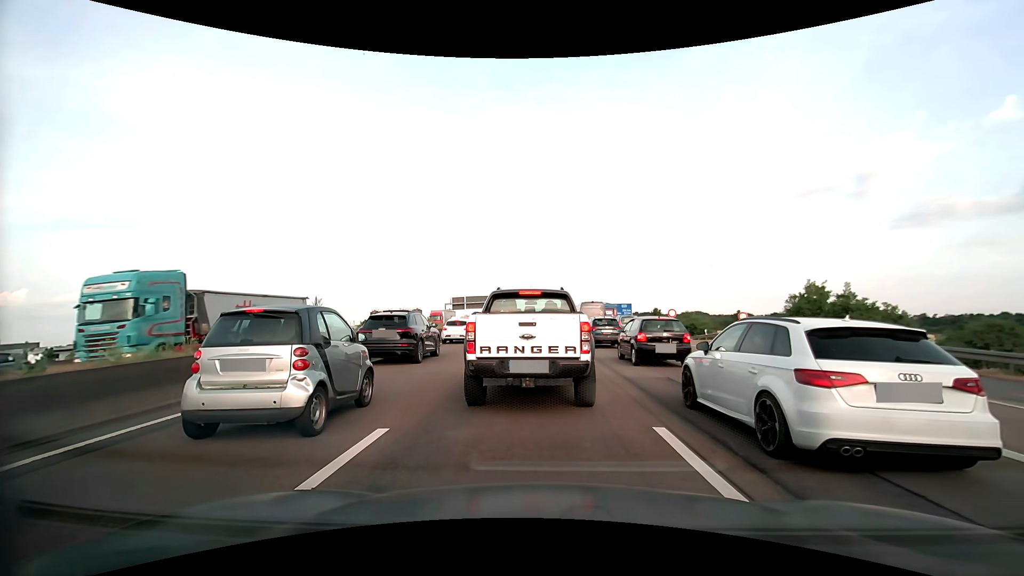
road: motorway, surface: asphalt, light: Day
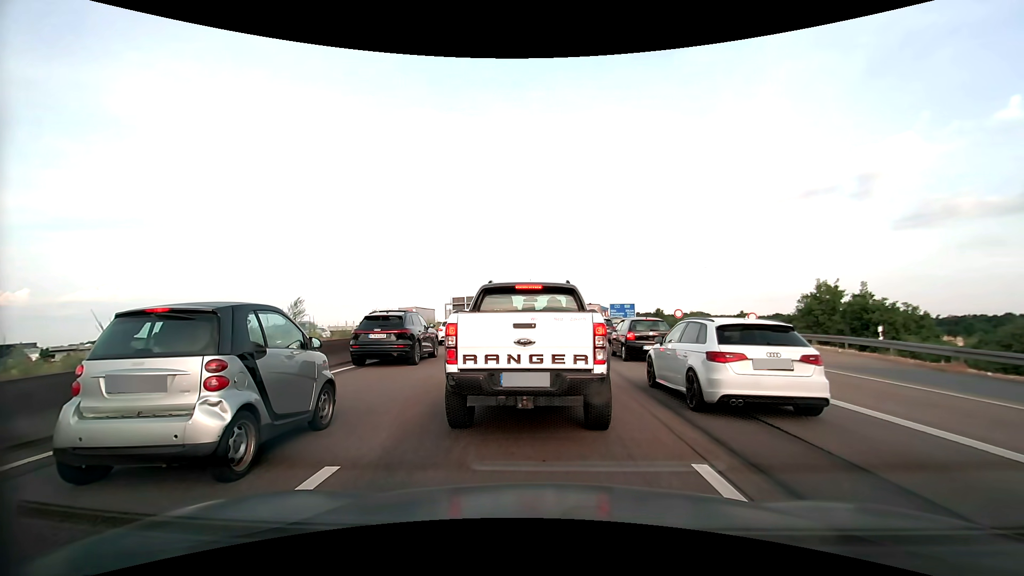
(0.0, +1.5) m; 0°
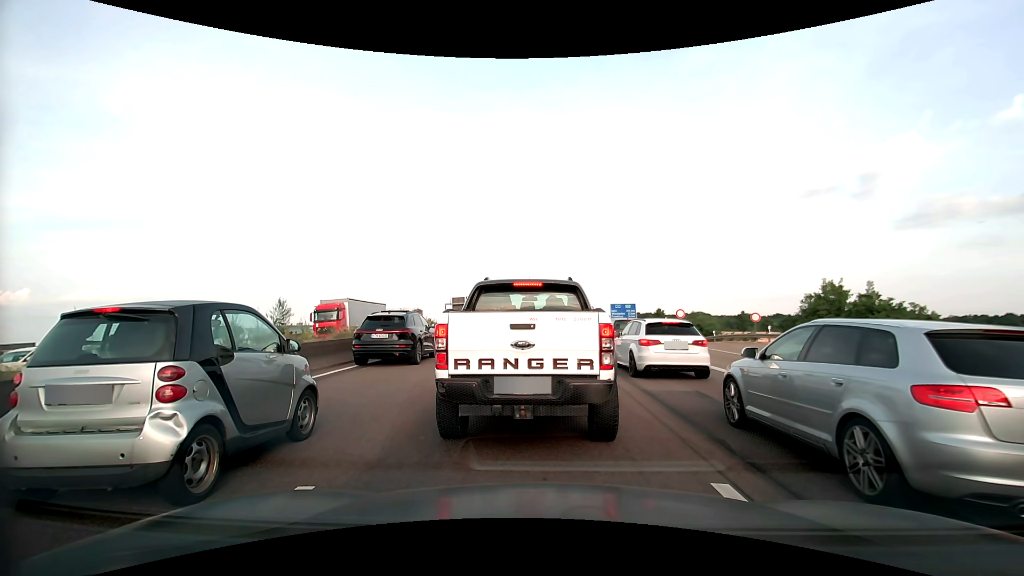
(0.0, +0.6) m; 0°
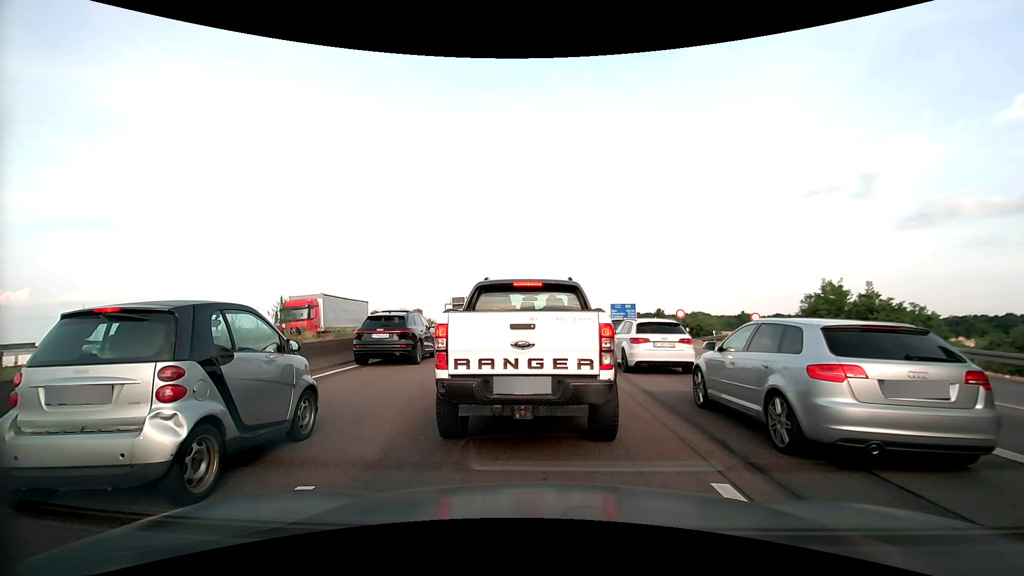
(0.0, 0.0) m; 0°
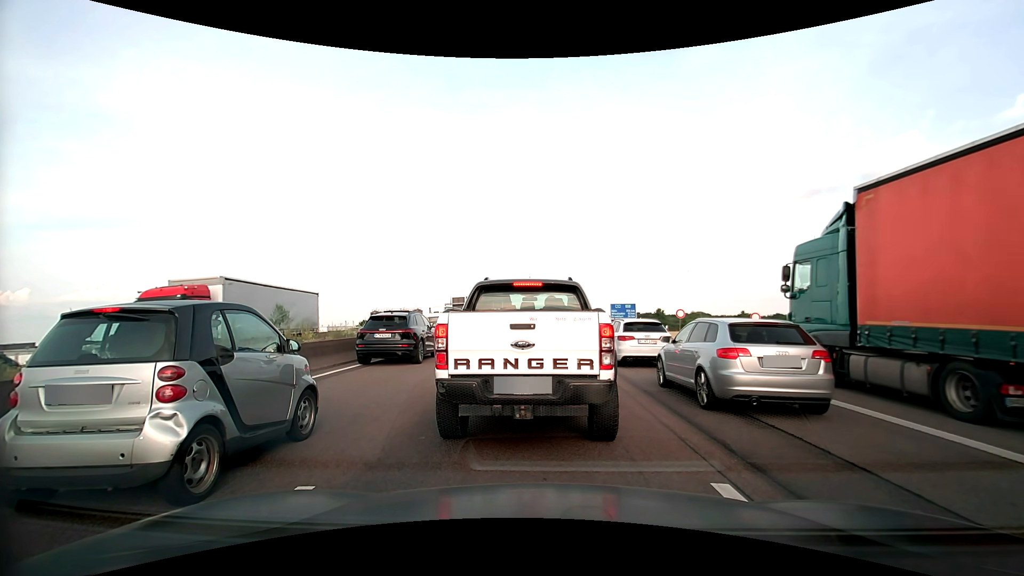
(0.0, 0.0) m; 0°
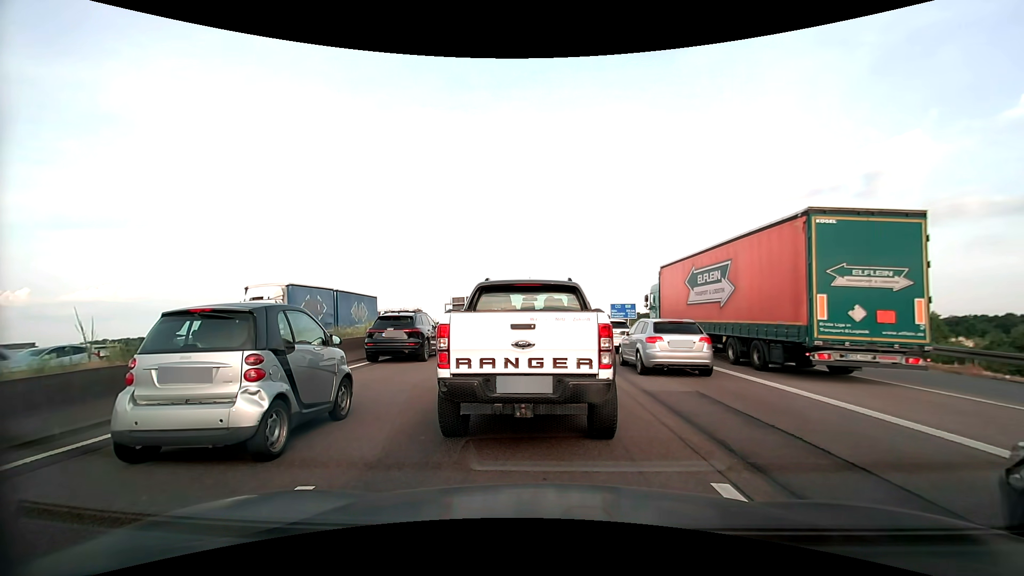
(0.0, 0.0) m; 0°
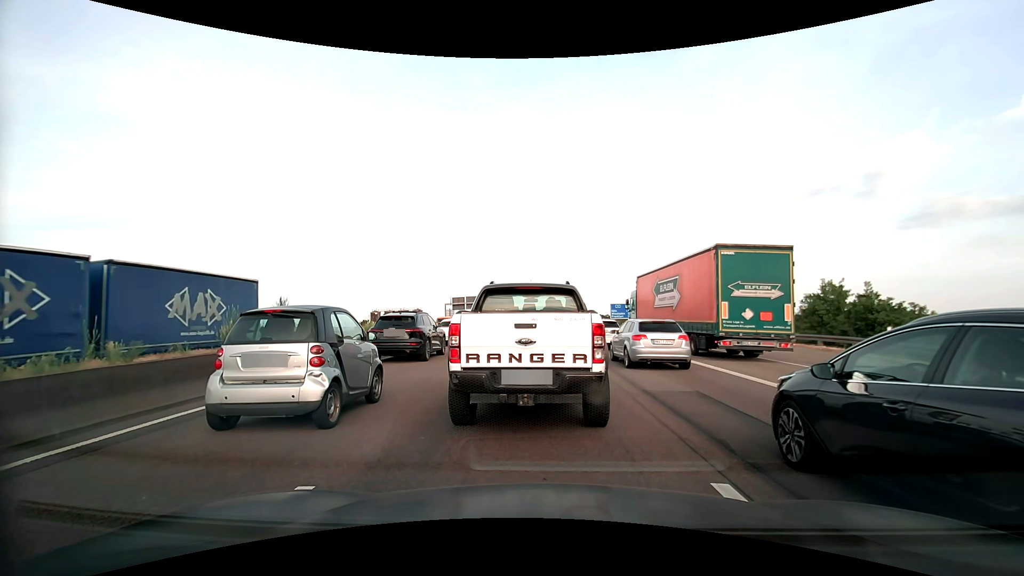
(0.0, 0.0) m; 0°
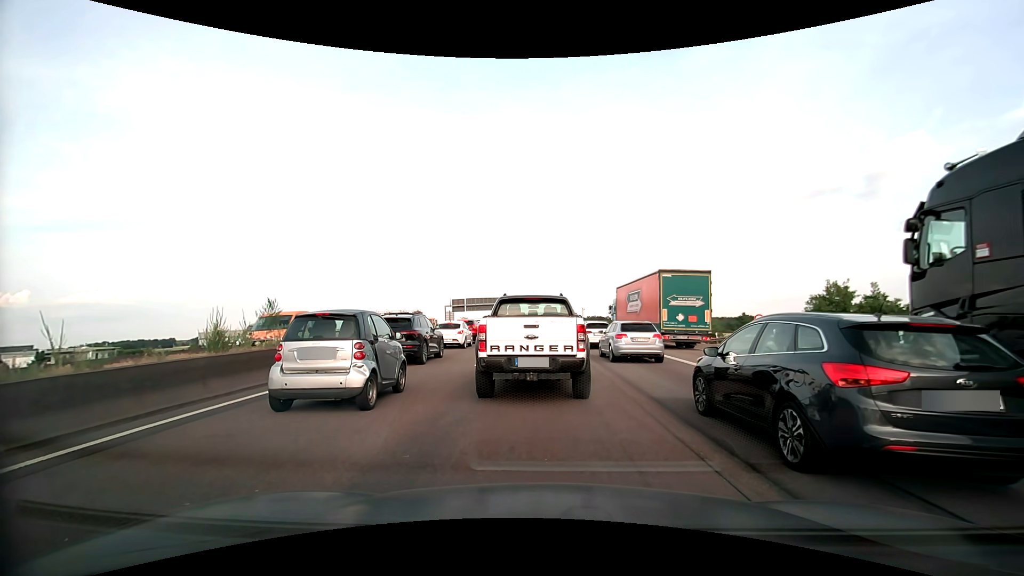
(0.0, +0.7) m; 0°
(0, +10) (0, +20) (0, +30) (0, +40) (0, +50) (0, +60) (0, +70) (0, +80) (0, +90) (0, +100) m
